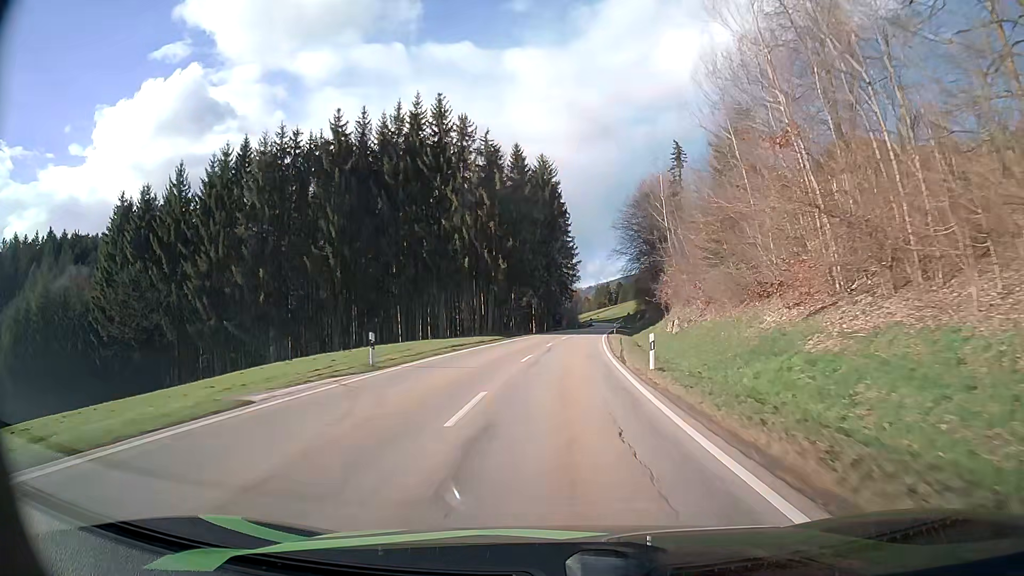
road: secondary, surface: asphalt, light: Day
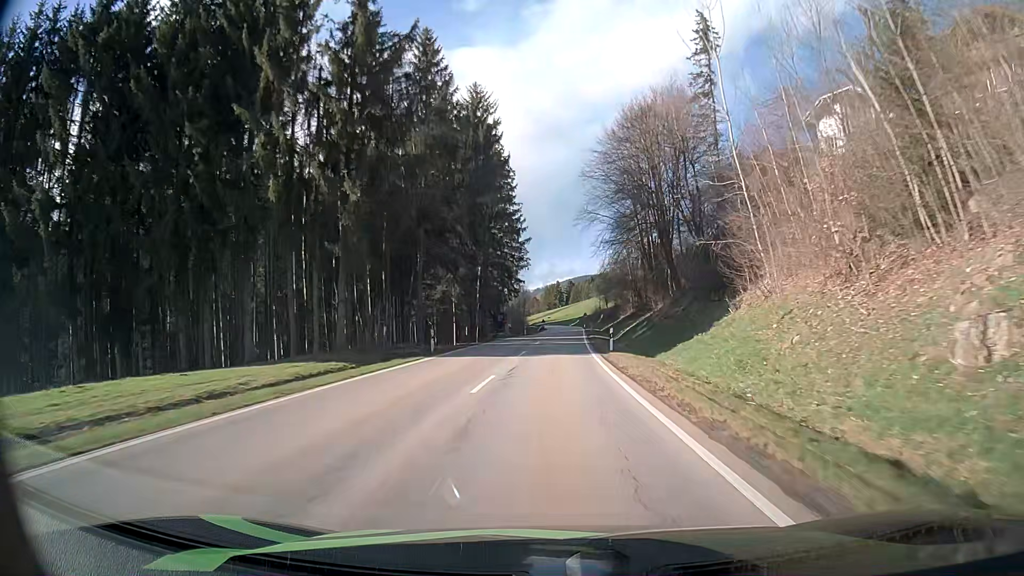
(+1.3, +36.9) m; +4°
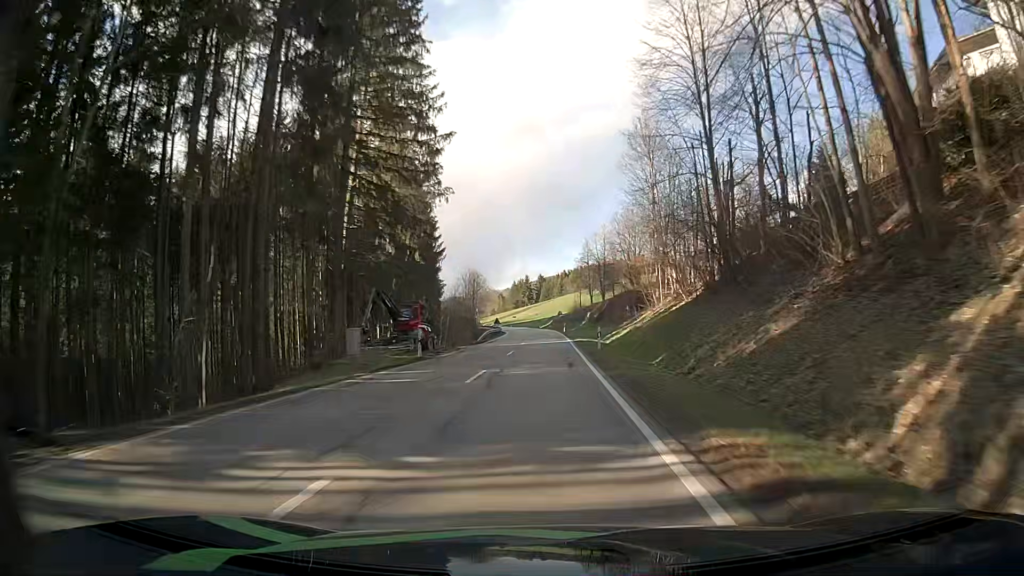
(+1.6, +51.5) m; +2°
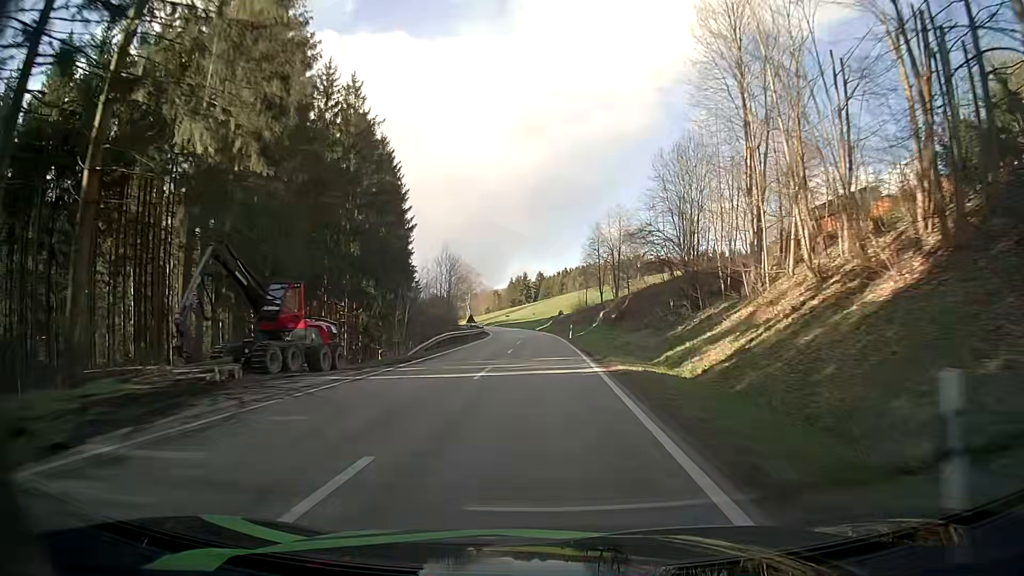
(+0.1, +26.6) m; 0°
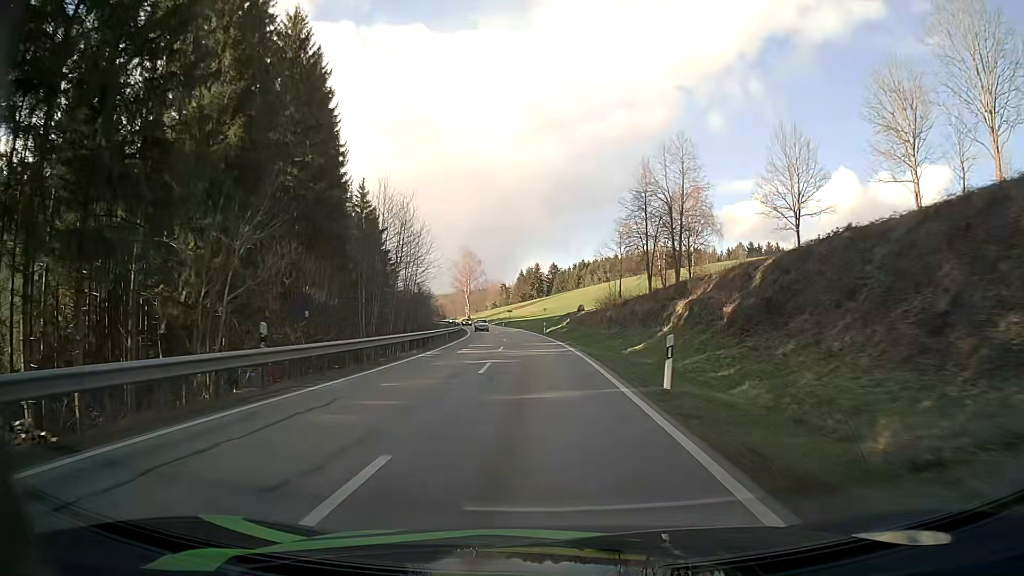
(-0.1, +40.2) m; -1°
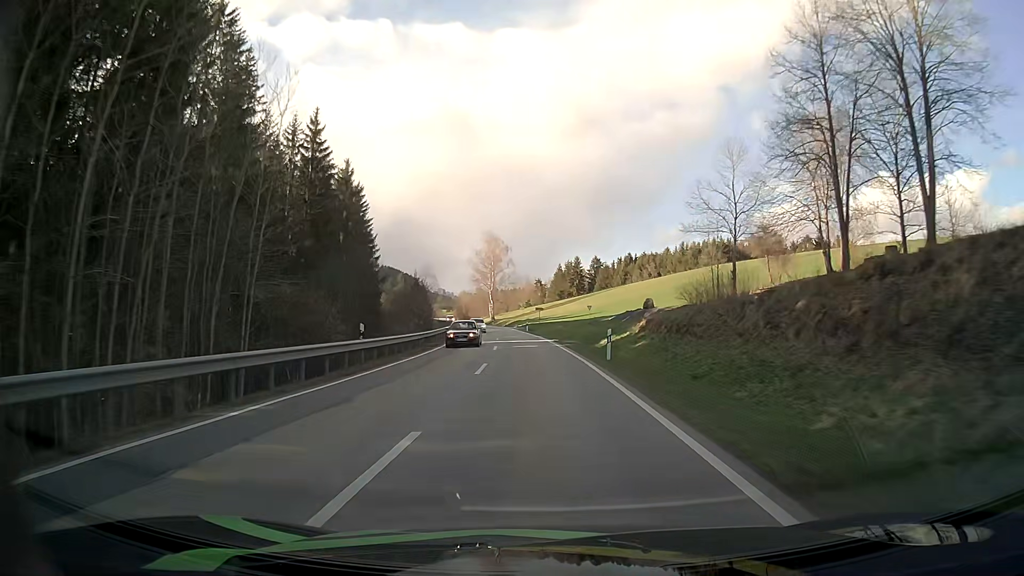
(-1.2, +39.9) m; -4°
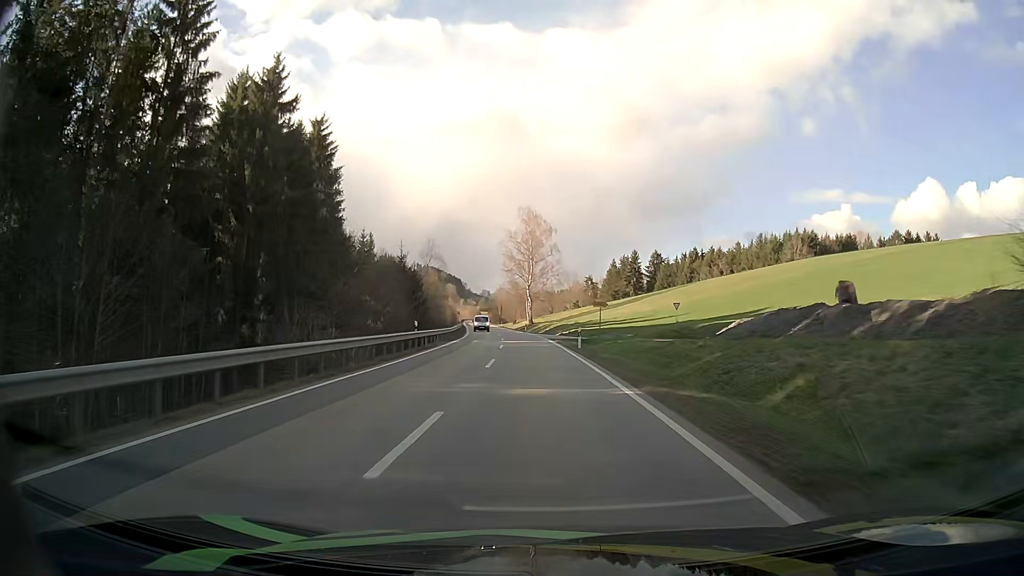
(-1.3, +39.5) m; -4°
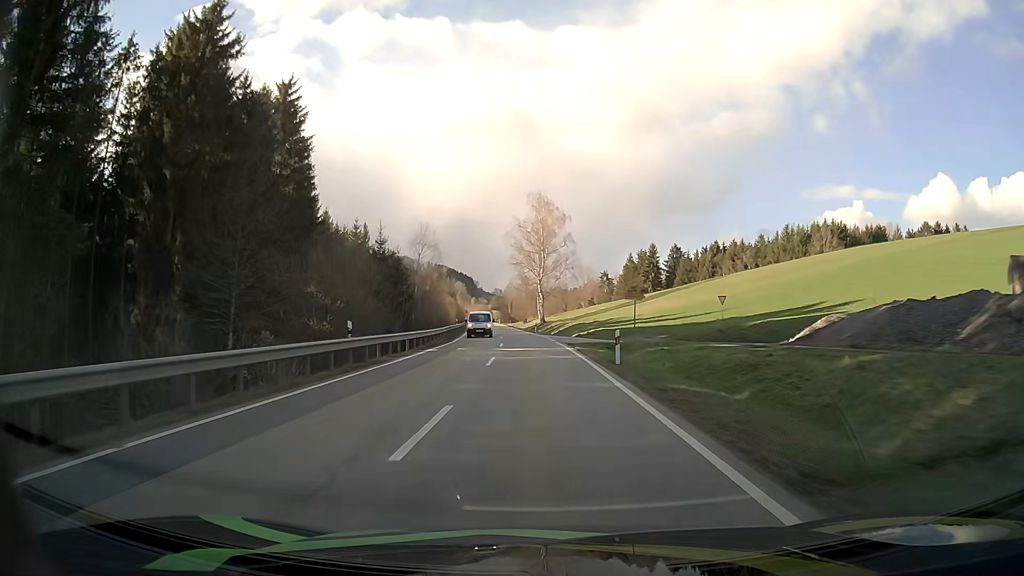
(-0.1, +13.1) m; -1°
(0, +10) (0, +20) (-1, +30) (-1, +40) (-2, +50) (-3, +60) (-4, +70) (-5, +80) (-6, +90) (-7, +100) m
